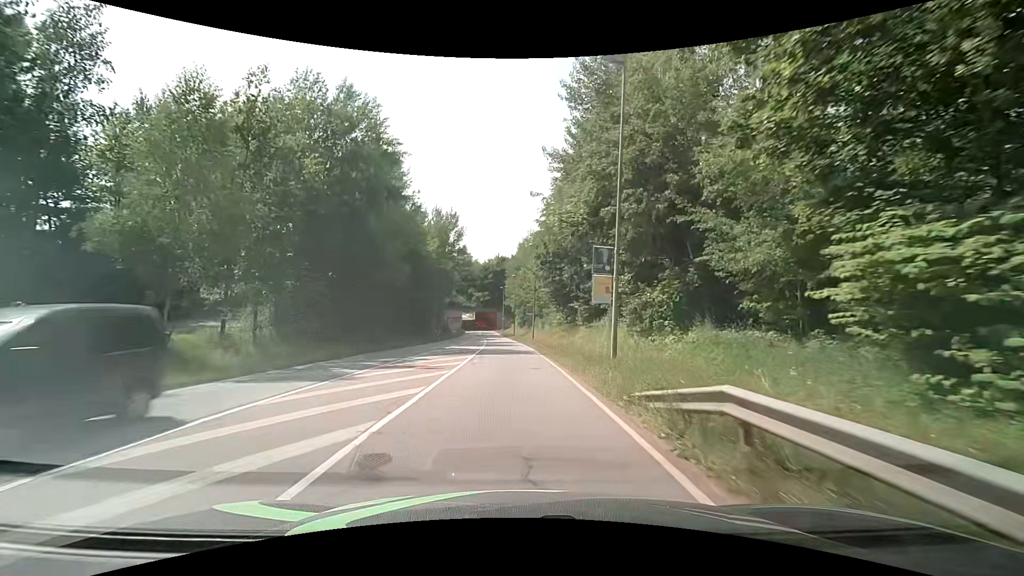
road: secondary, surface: asphalt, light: Day
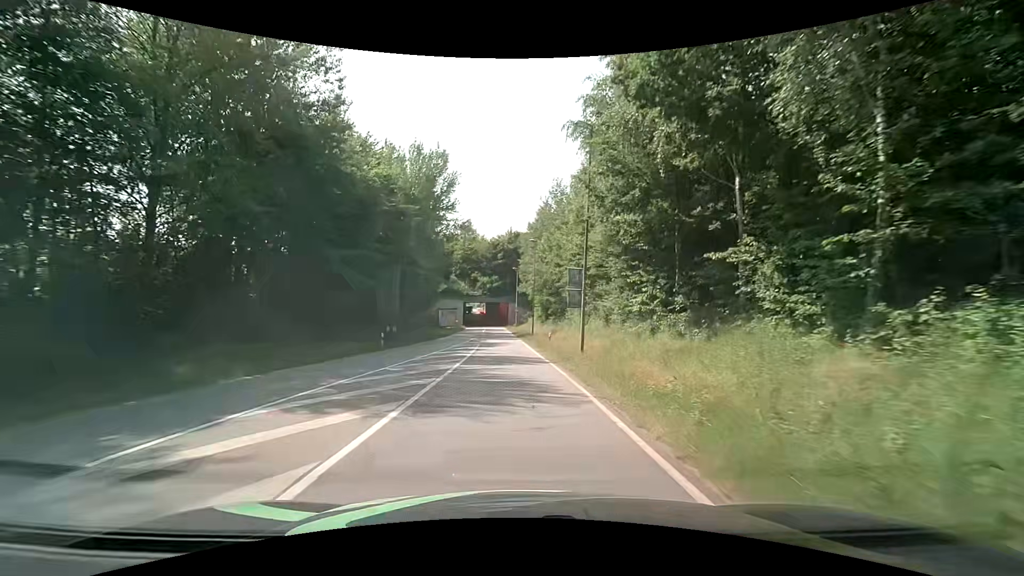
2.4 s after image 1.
(-0.4, +30.7) m; -2°
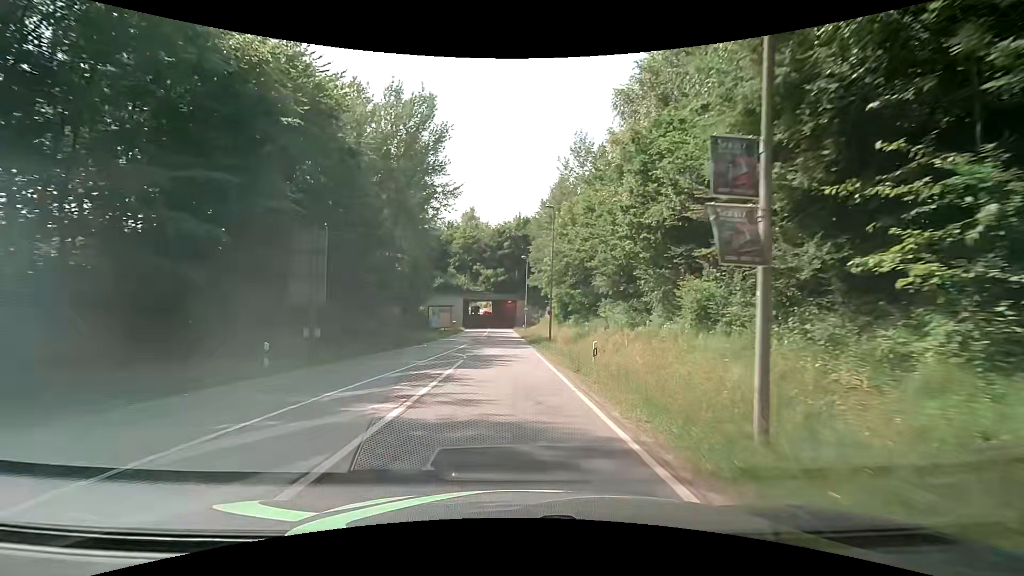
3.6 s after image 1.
(-0.2, +15.3) m; -1°
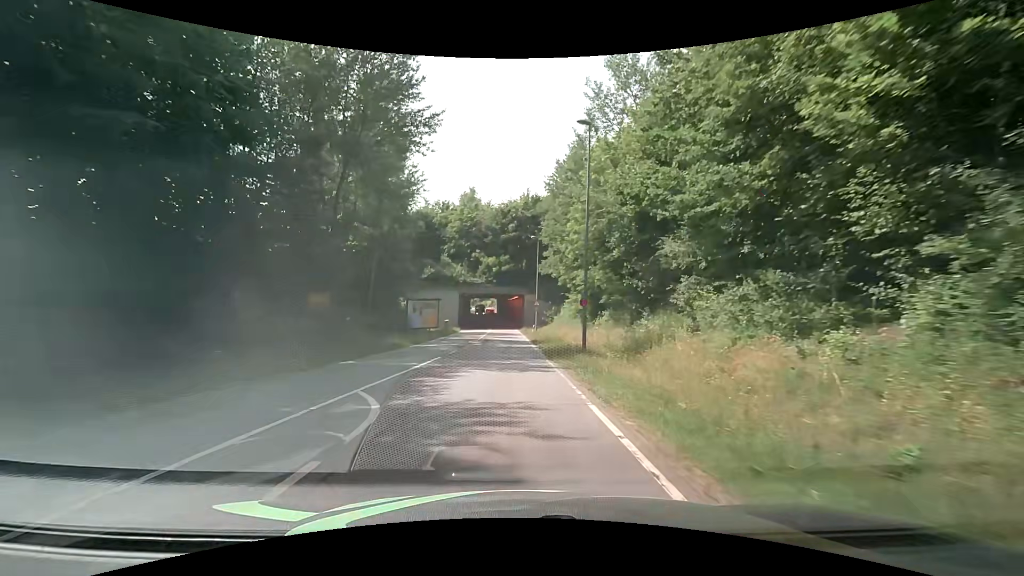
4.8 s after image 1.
(0.0, +15.3) m; -1°
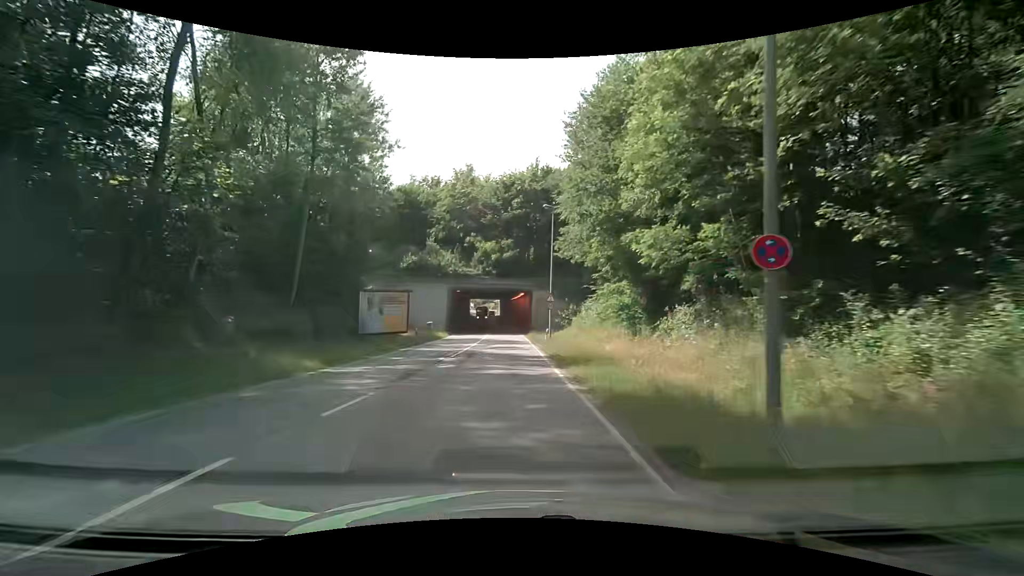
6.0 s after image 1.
(+0.1, +15.2) m; 0°
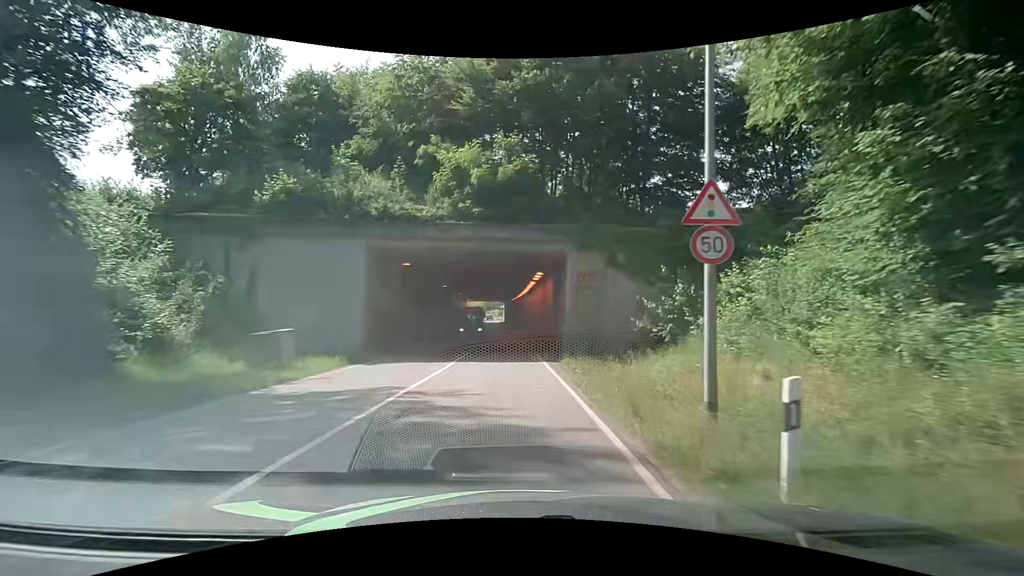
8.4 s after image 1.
(-0.2, +30.3) m; 0°
